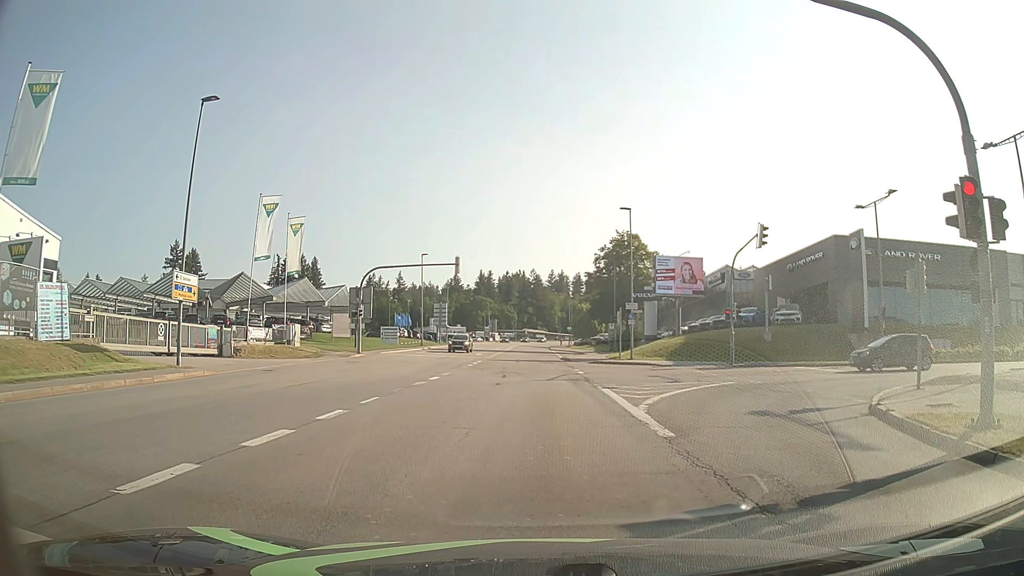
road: tertiary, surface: asphalt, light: Day
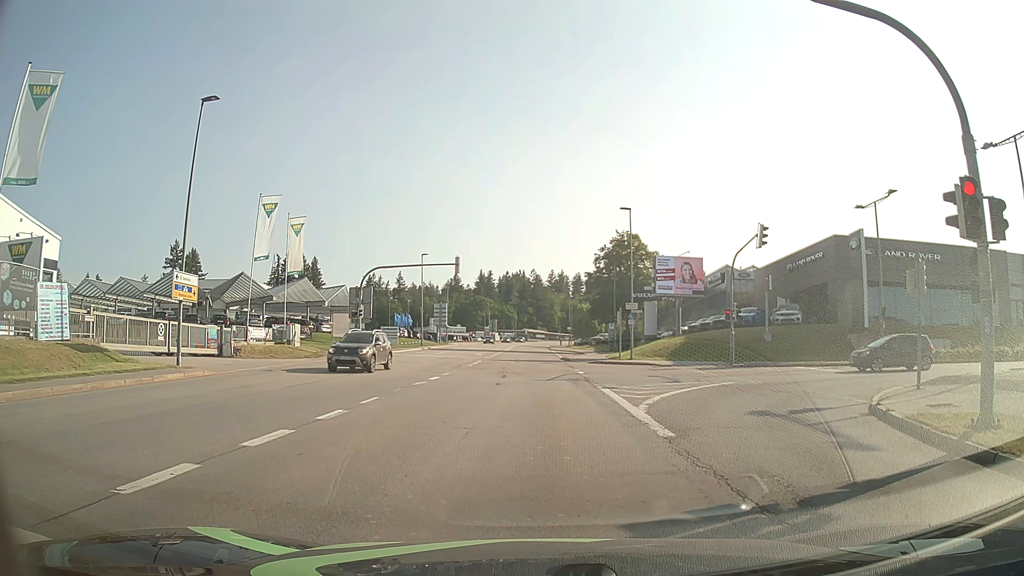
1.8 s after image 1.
(0.0, 0.0) m; 0°
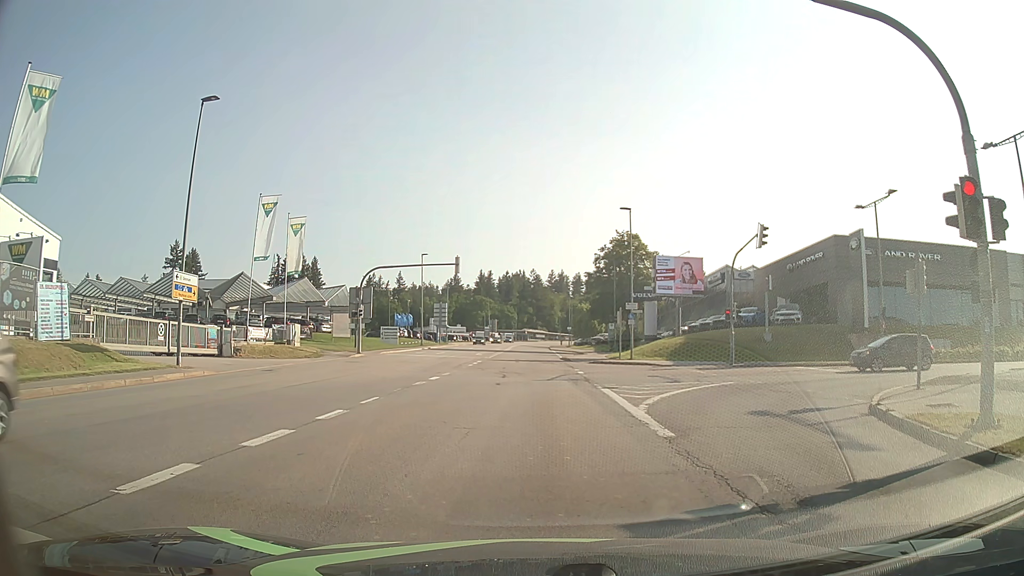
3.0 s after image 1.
(0.0, 0.0) m; 0°
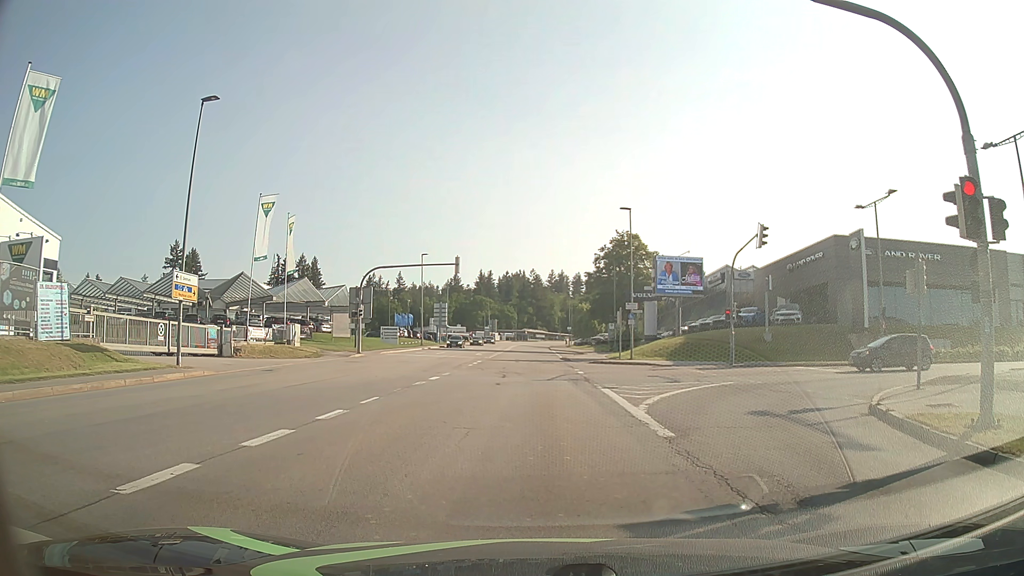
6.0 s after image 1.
(0.0, 0.0) m; 0°
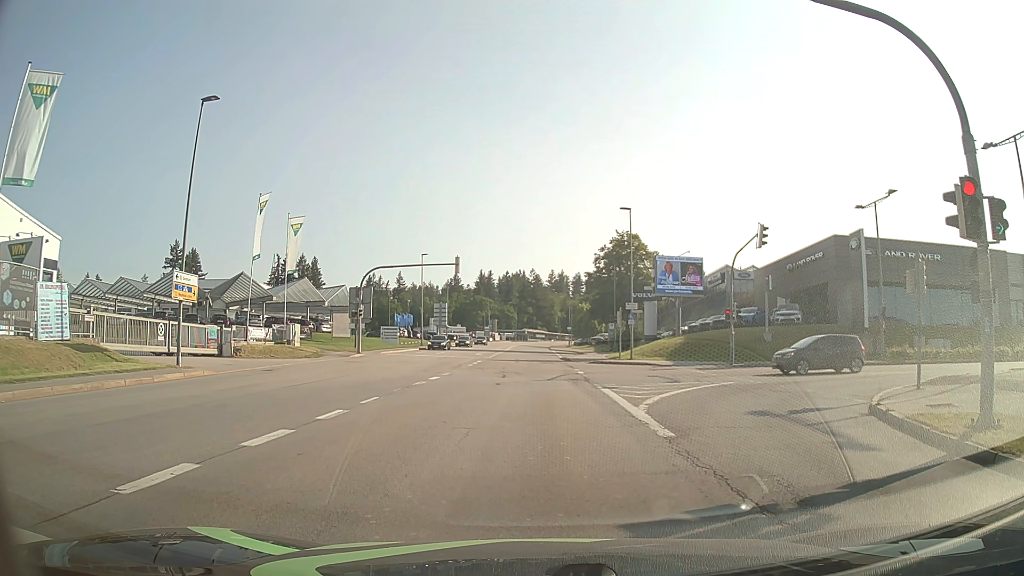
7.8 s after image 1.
(0.0, 0.0) m; 0°
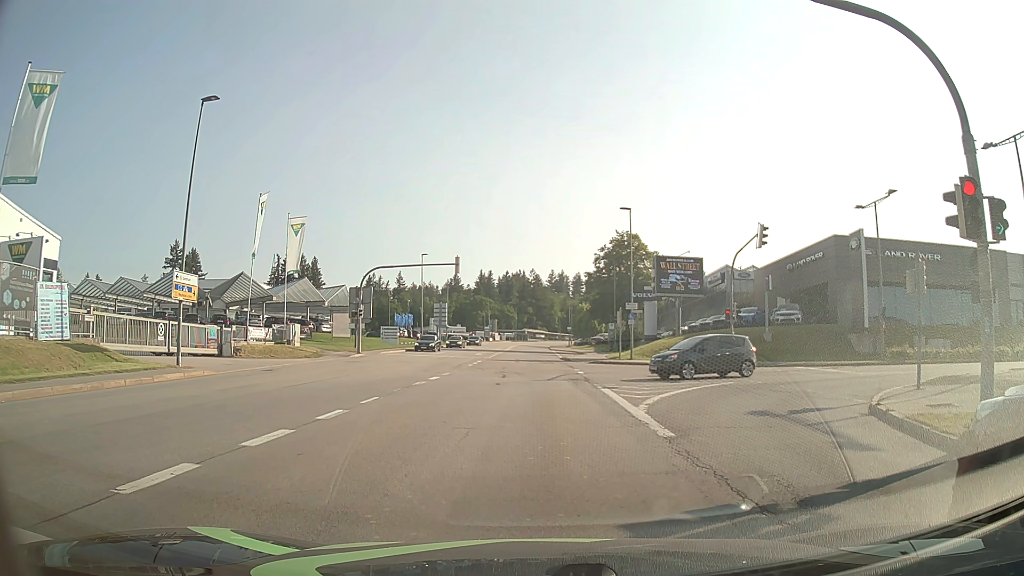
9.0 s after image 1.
(0.0, 0.0) m; 0°
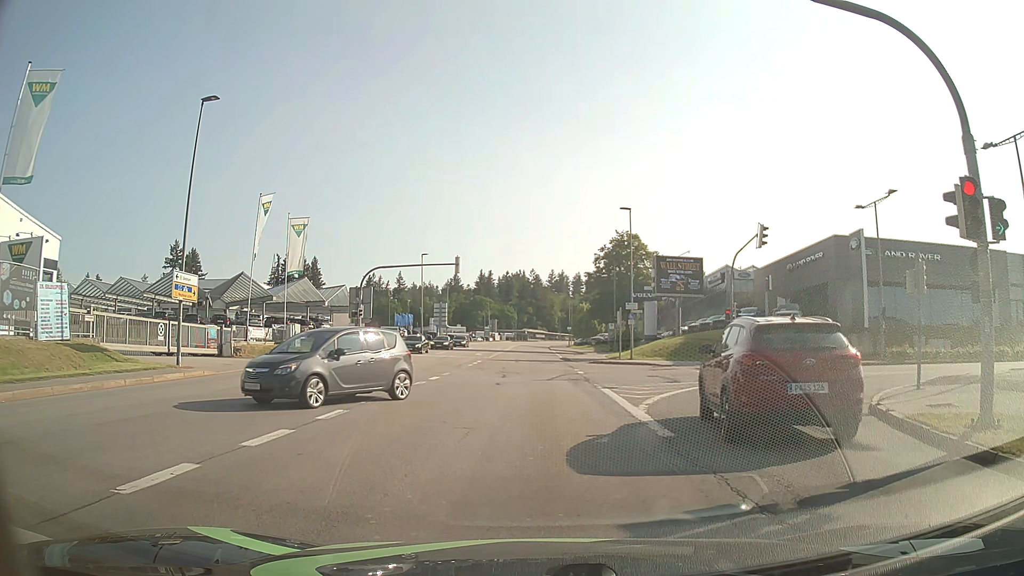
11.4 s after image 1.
(0.0, 0.0) m; 0°
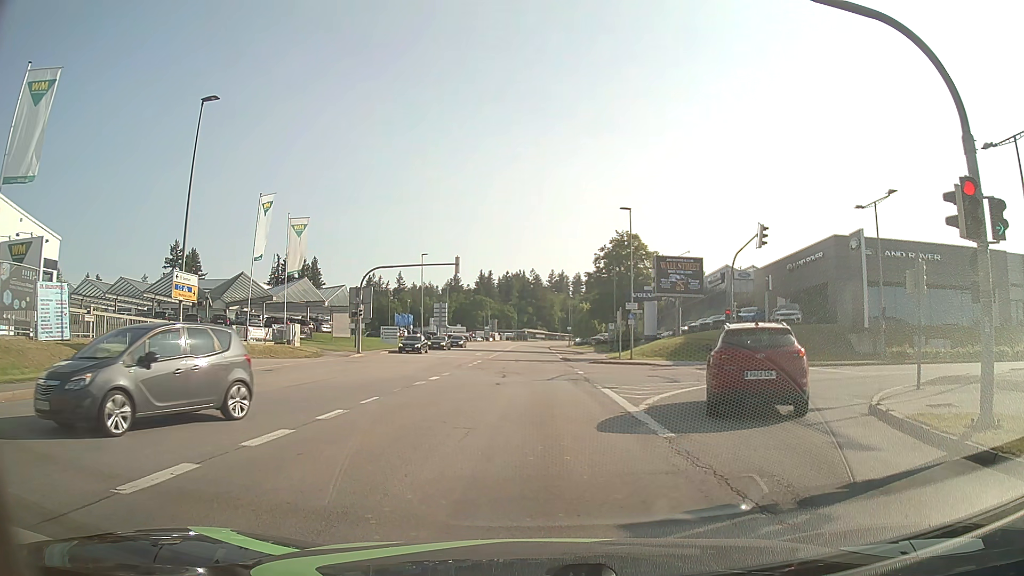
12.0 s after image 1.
(0.0, 0.0) m; 0°
(0, +10) (-1, +20) (-1, +30) (-1, +40) (-2, +50) (-2, +60) (-2, +70) (-3, +80) (-3, +90) (-3, +100) m
